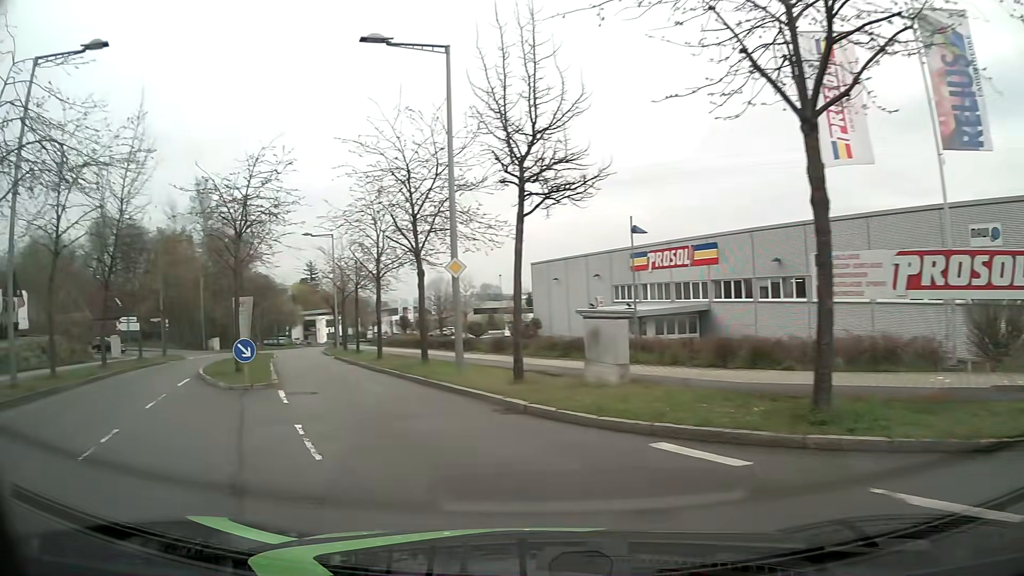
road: residential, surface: asphalt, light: Day
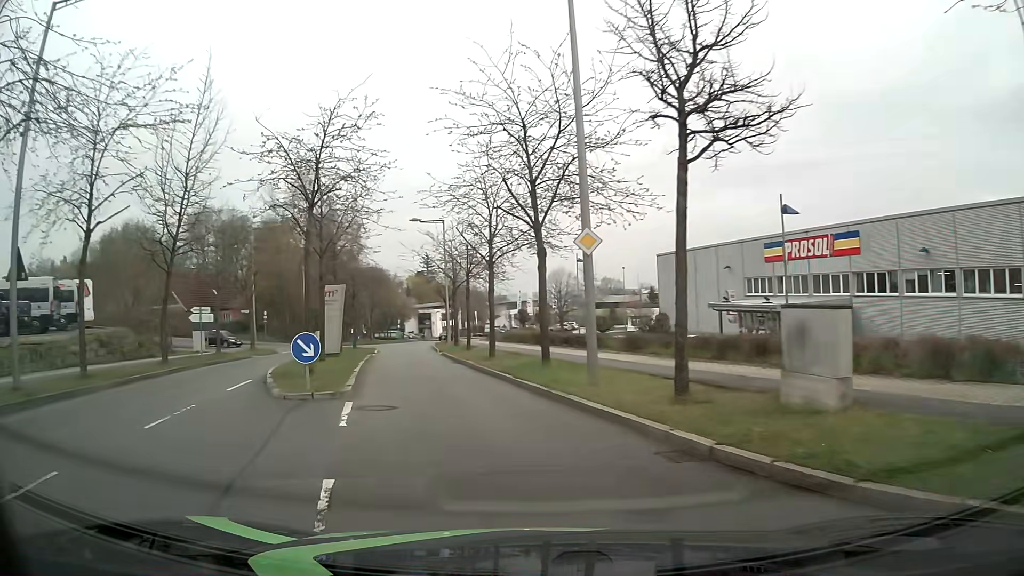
(-0.4, +4.3) m; -11°
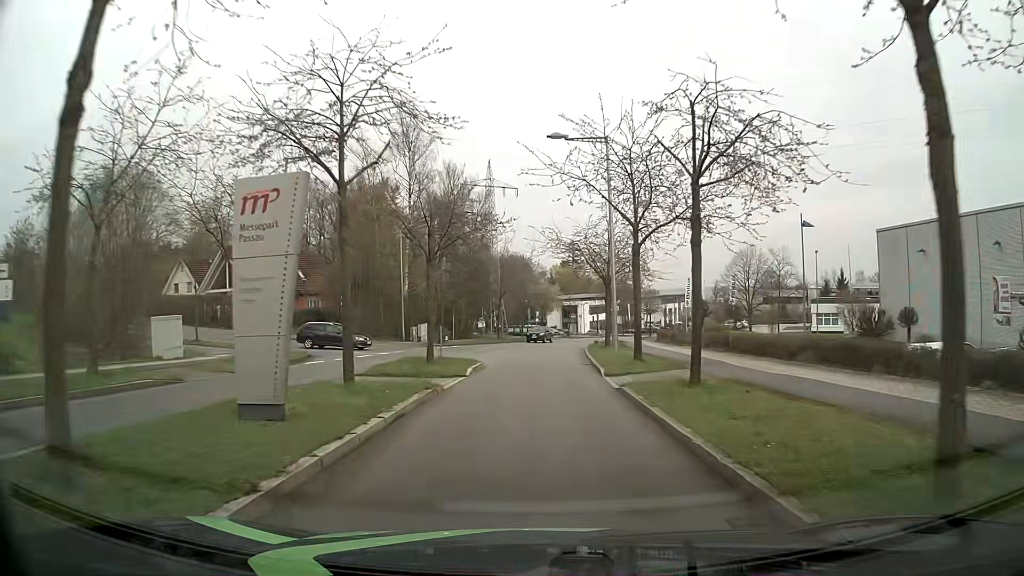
(-3.0, +20.8) m; -12°
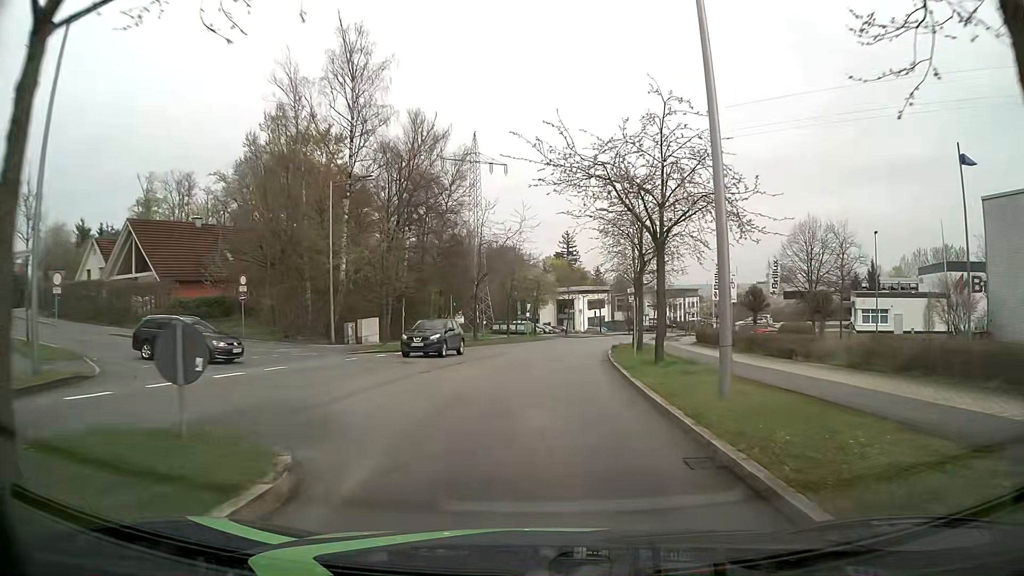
(+0.2, +16.9) m; +1°
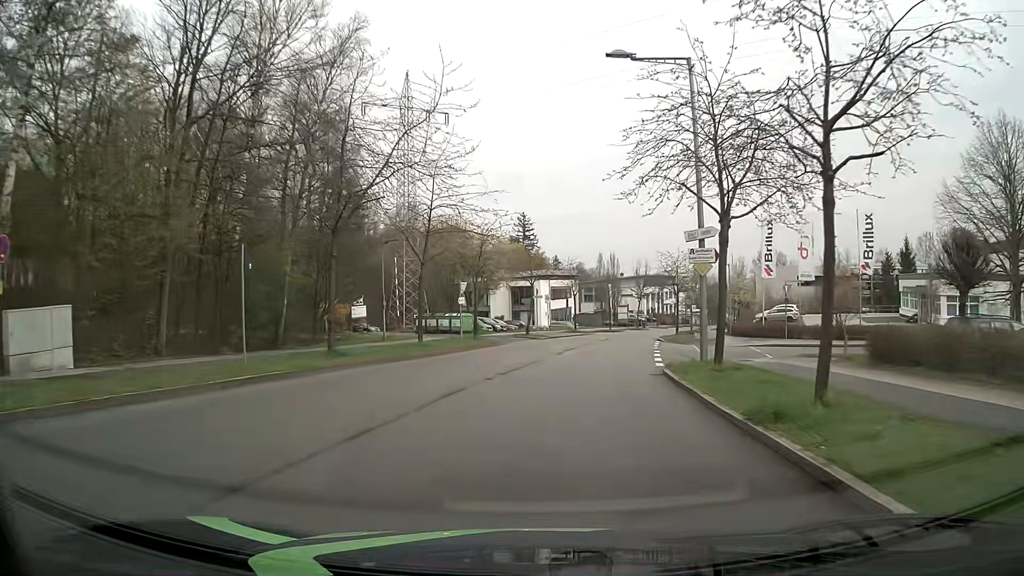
(+0.7, +26.3) m; +4°
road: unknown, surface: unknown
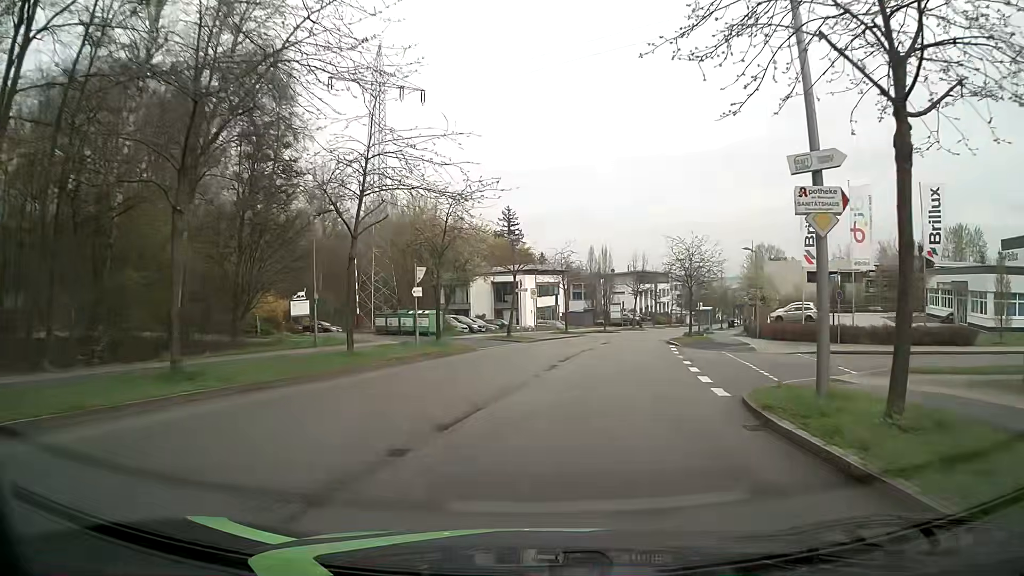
(+0.1, +8.9) m; +1°
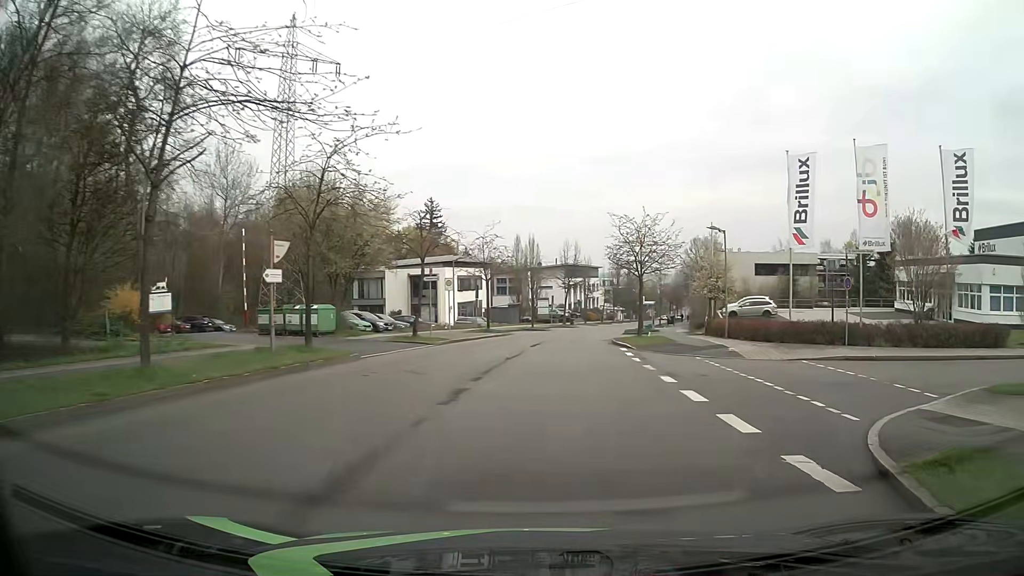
(+0.4, +7.7) m; +7°
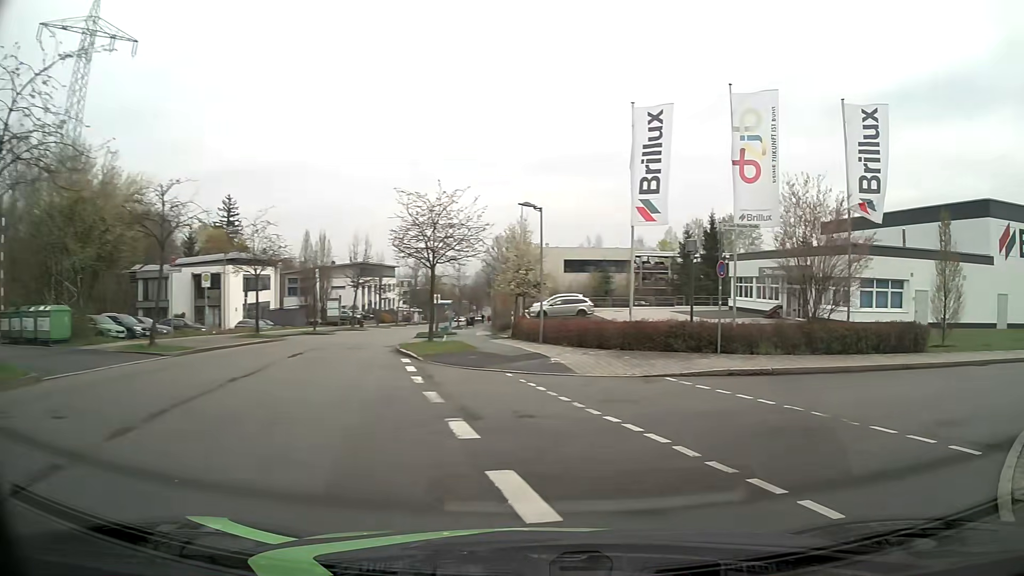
(+0.8, +6.7) m; +16°
